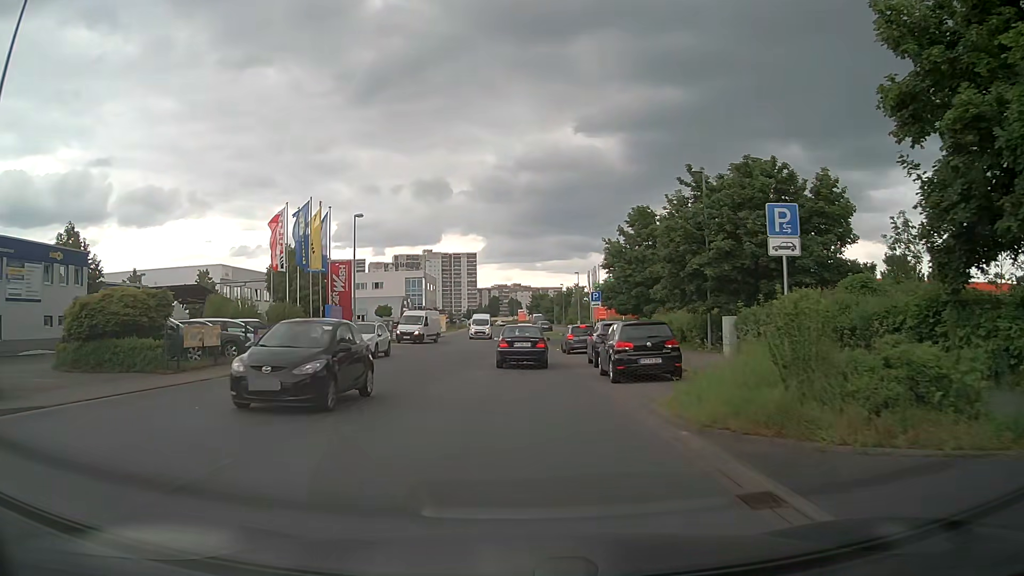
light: Day
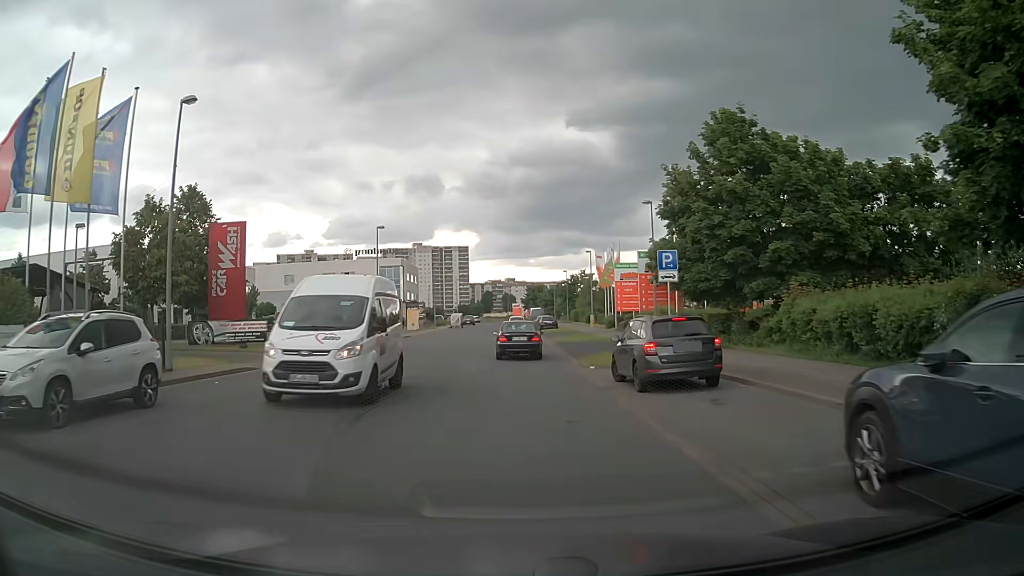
(0.0, +21.0) m; +1°
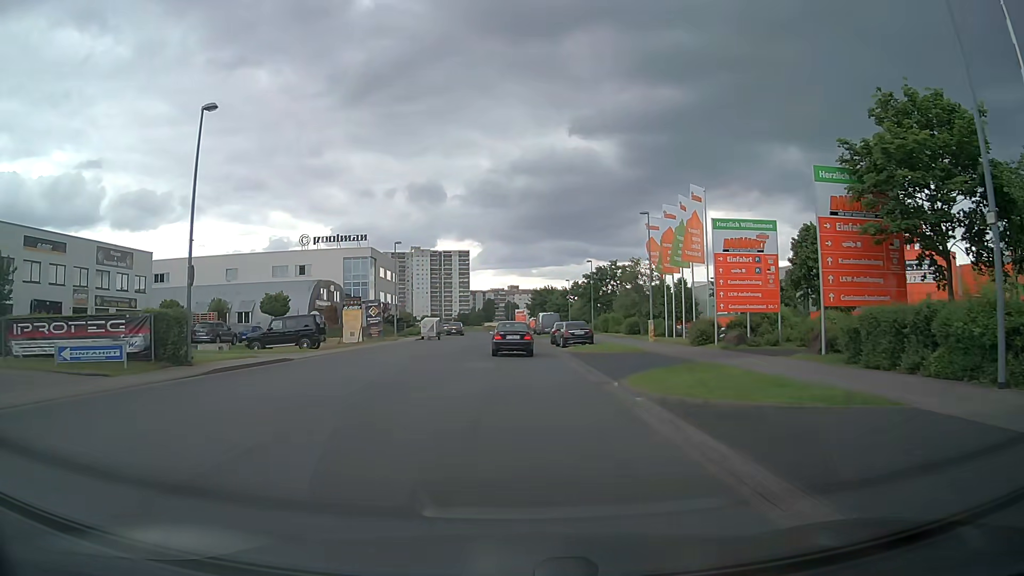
(-0.2, +28.1) m; 0°
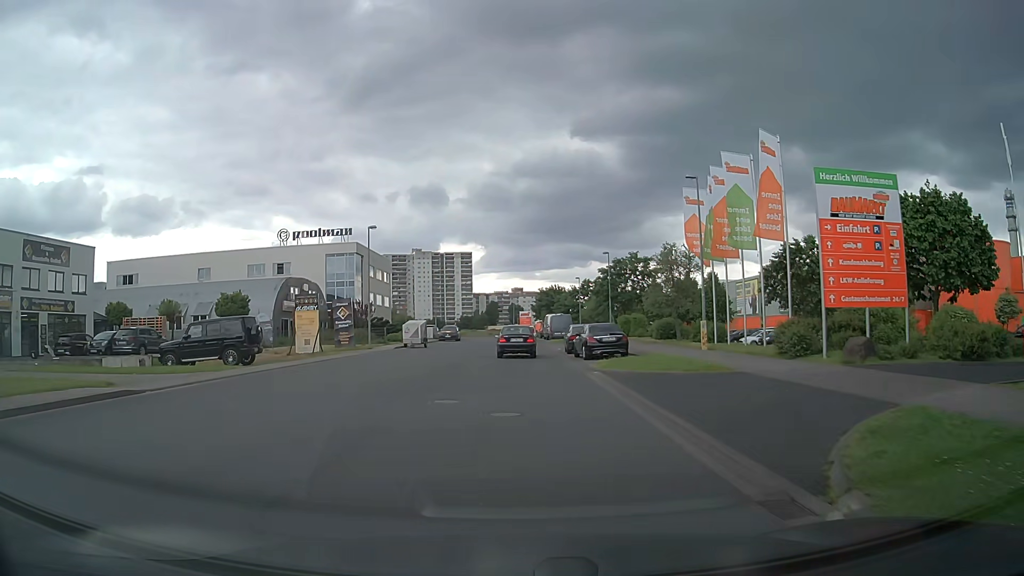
(0.0, +10.4) m; -1°
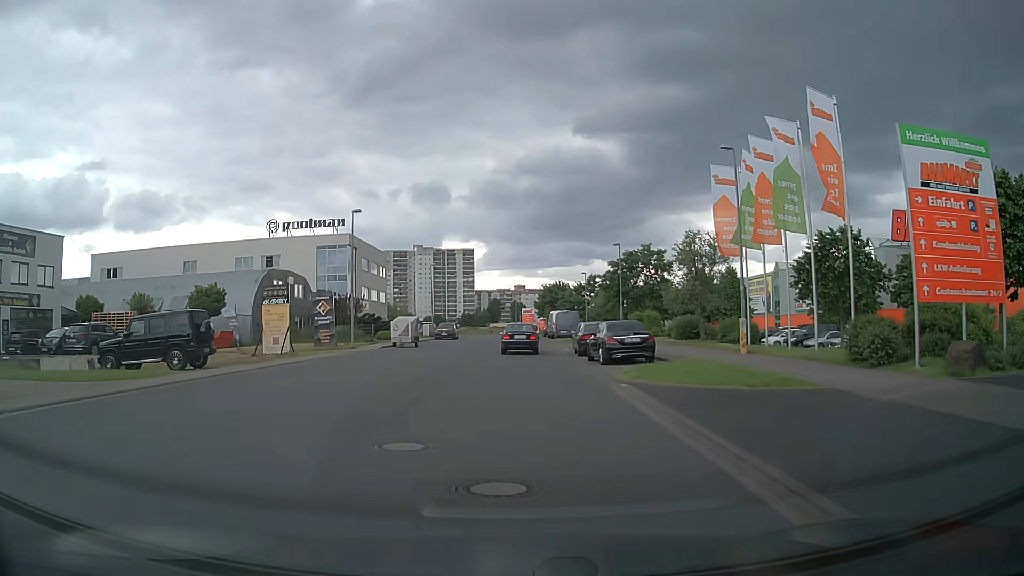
(0.0, +4.8) m; +1°
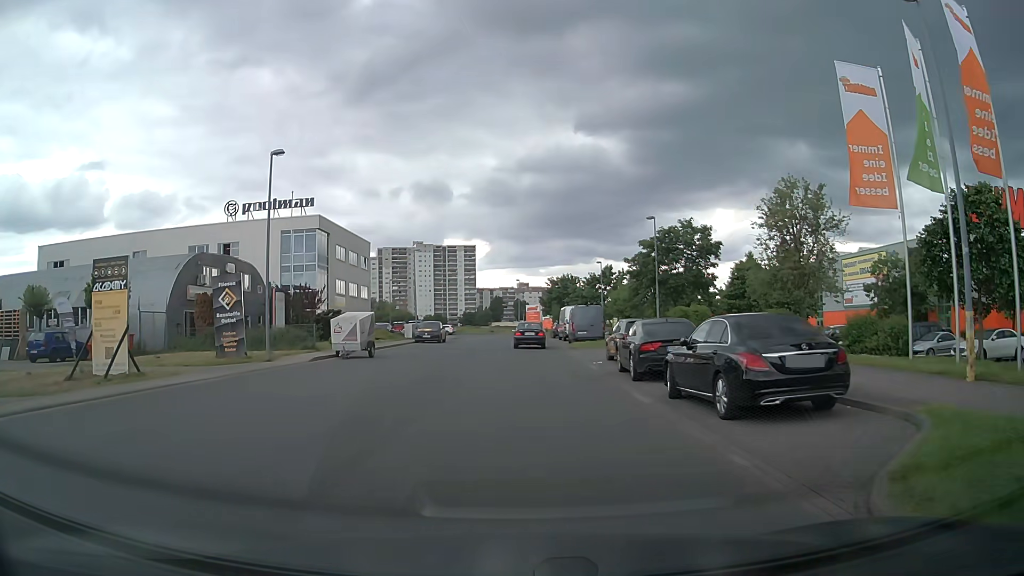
(-0.1, +13.0) m; -1°
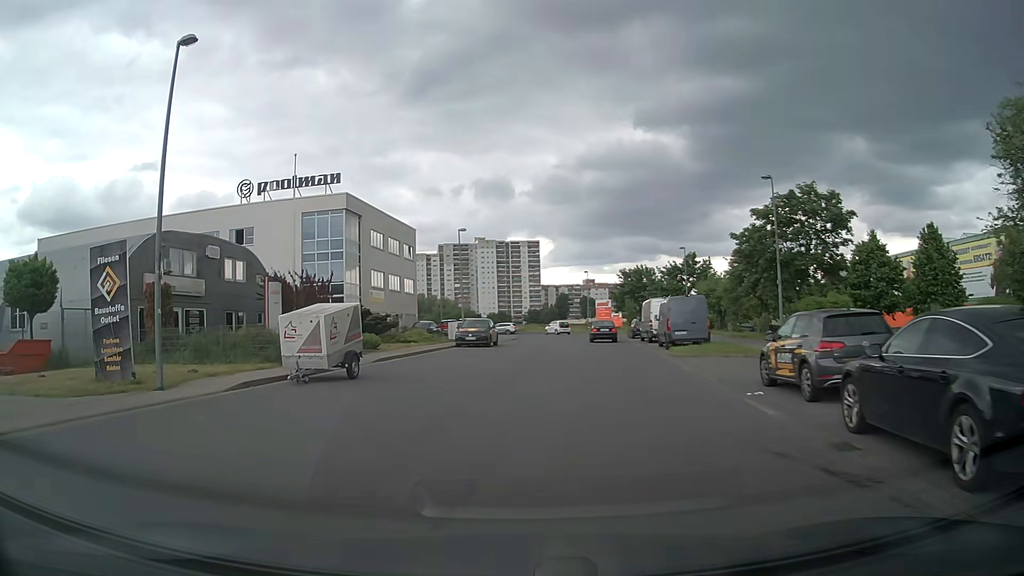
(-0.2, +10.9) m; -5°
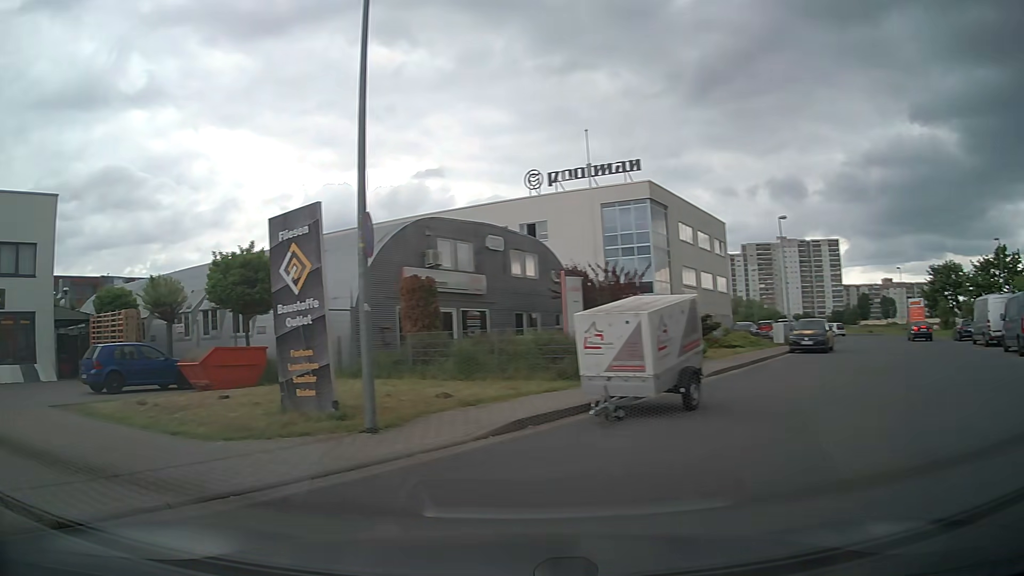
(-1.0, +5.3) m; -27°
